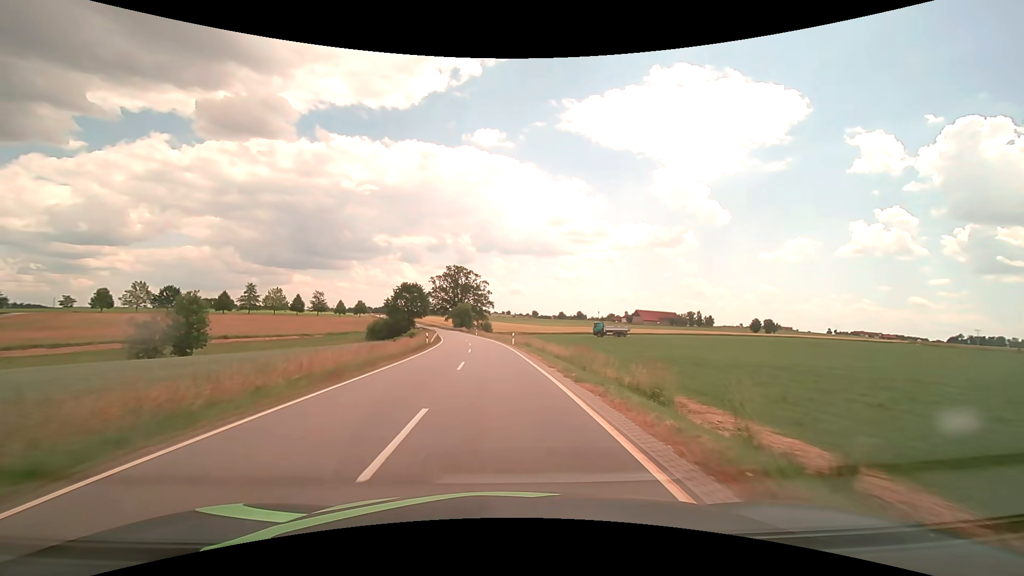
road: tertiary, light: Day
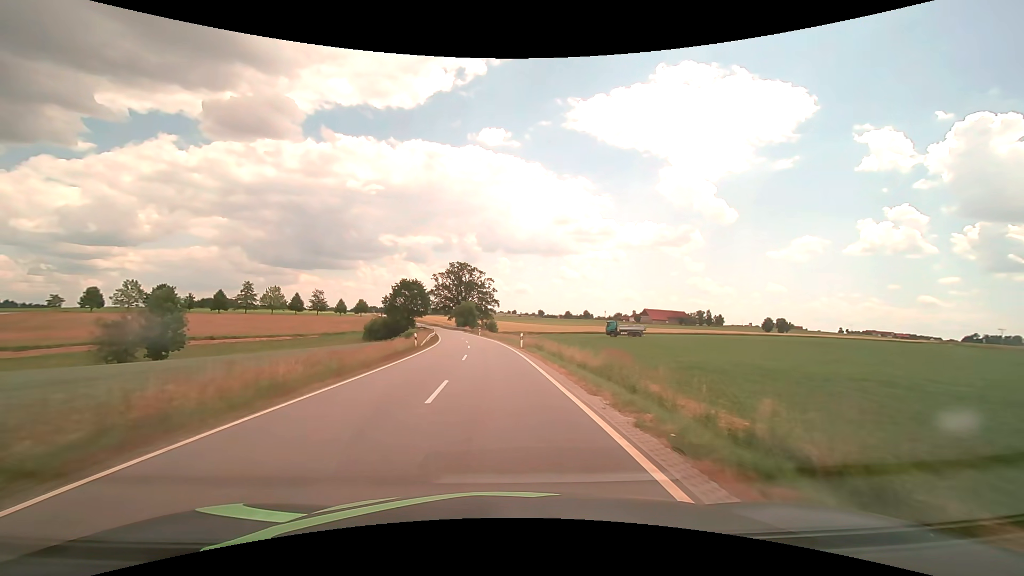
(0.0, +7.7) m; -1°
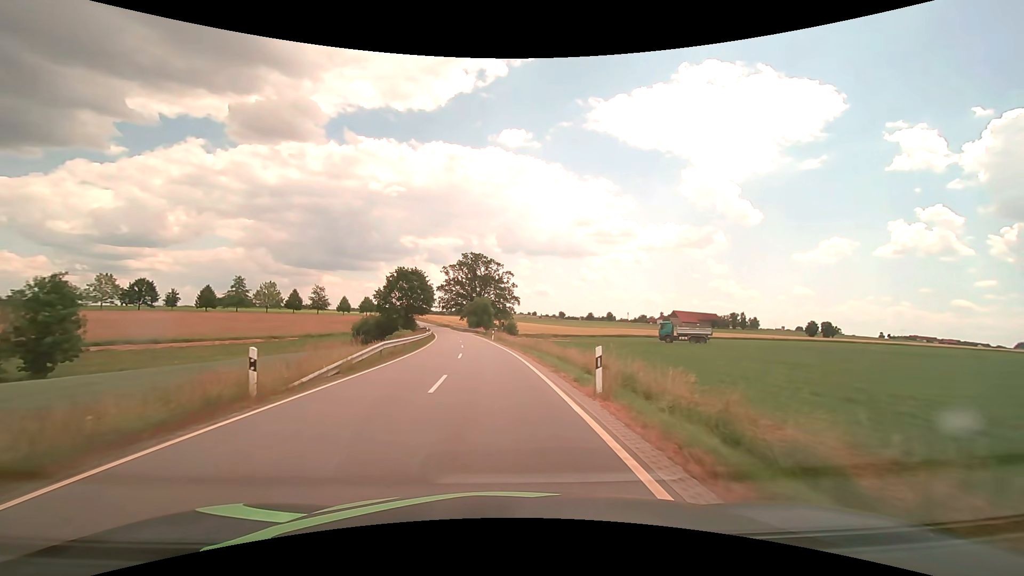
(-0.4, +23.0) m; -2°
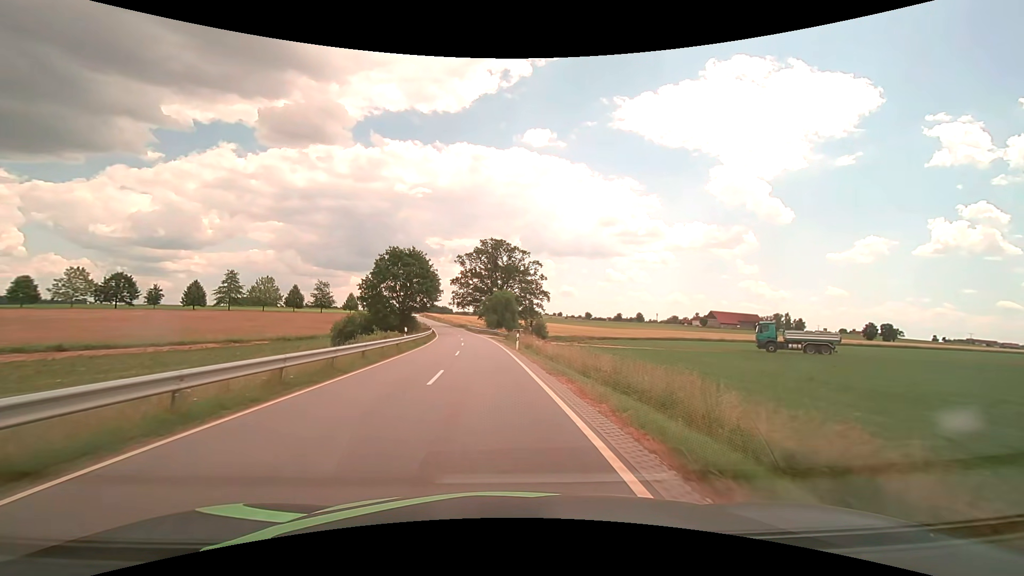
(-0.5, +22.9) m; -3°
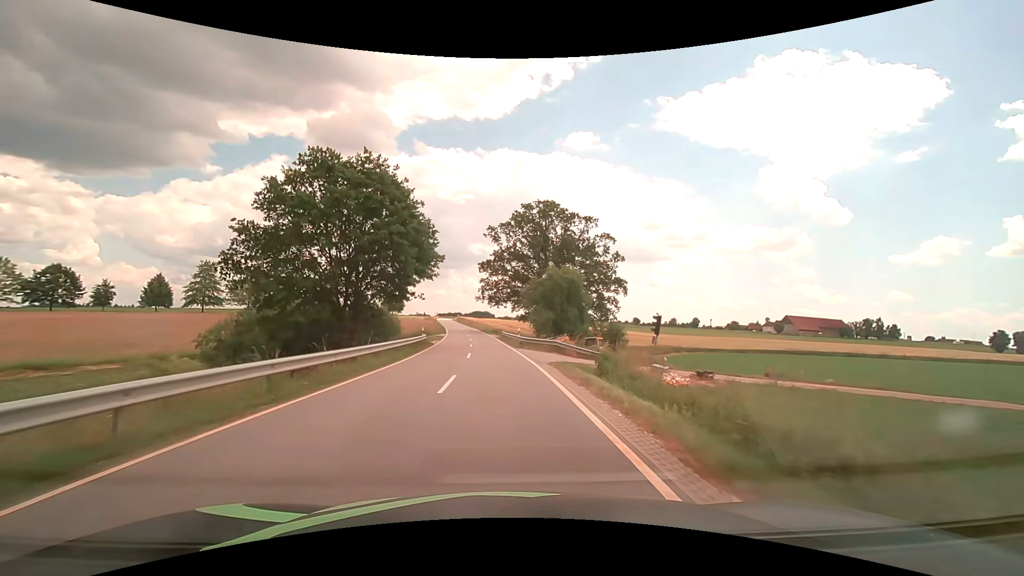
(-1.8, +38.2) m; -5°
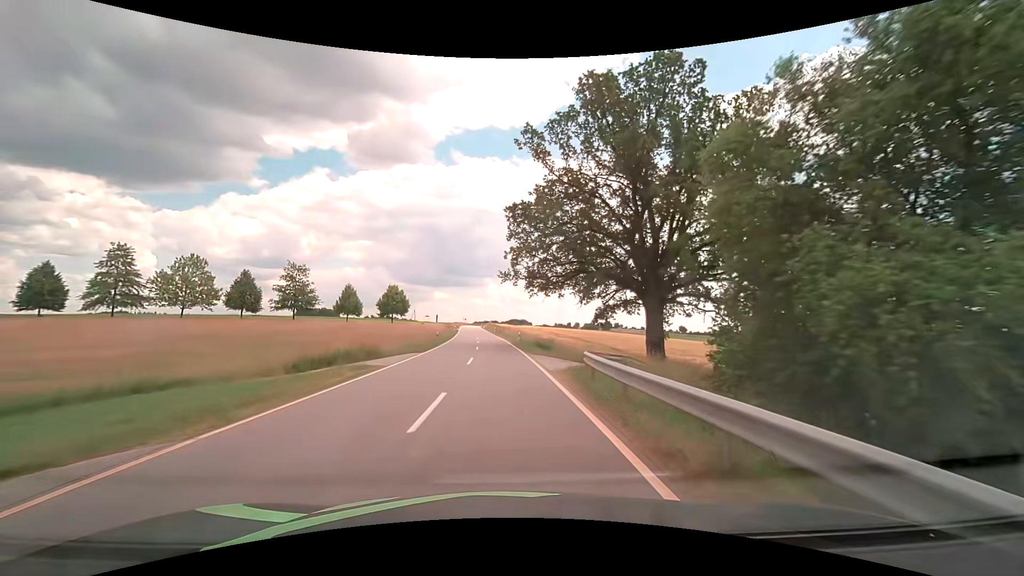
(-1.5, +40.8) m; -4°
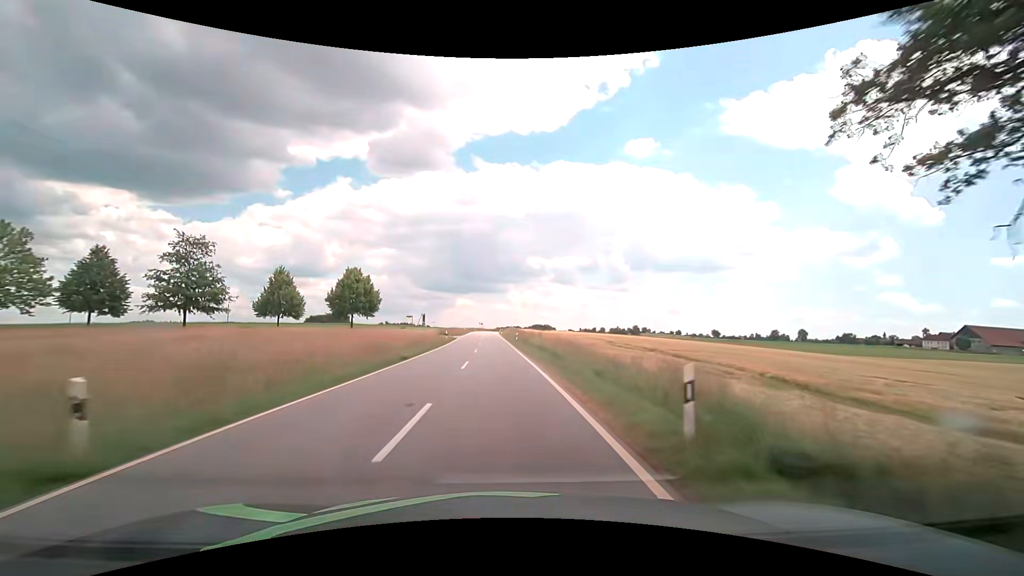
(-0.8, +38.3) m; -3°
